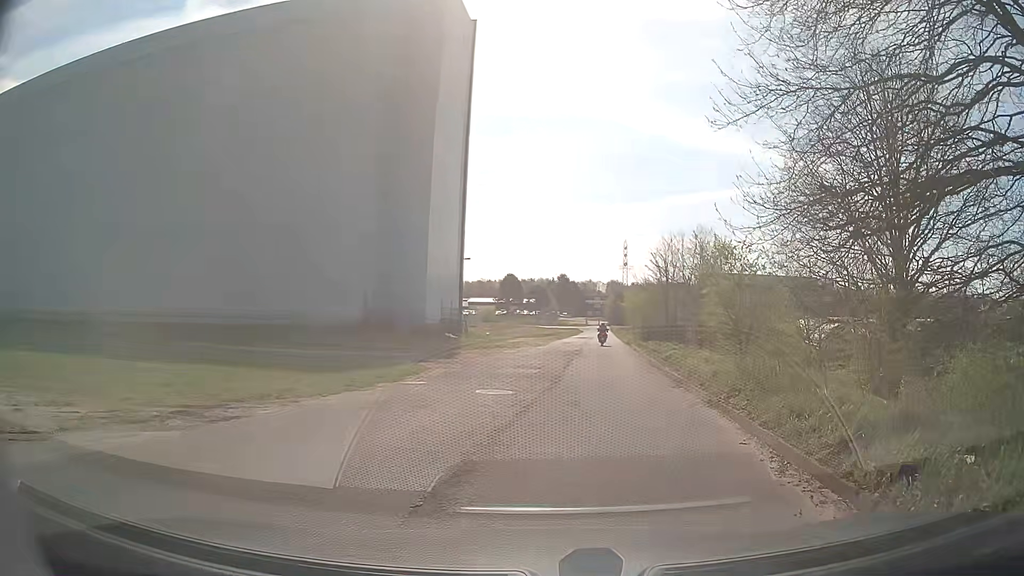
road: service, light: Day
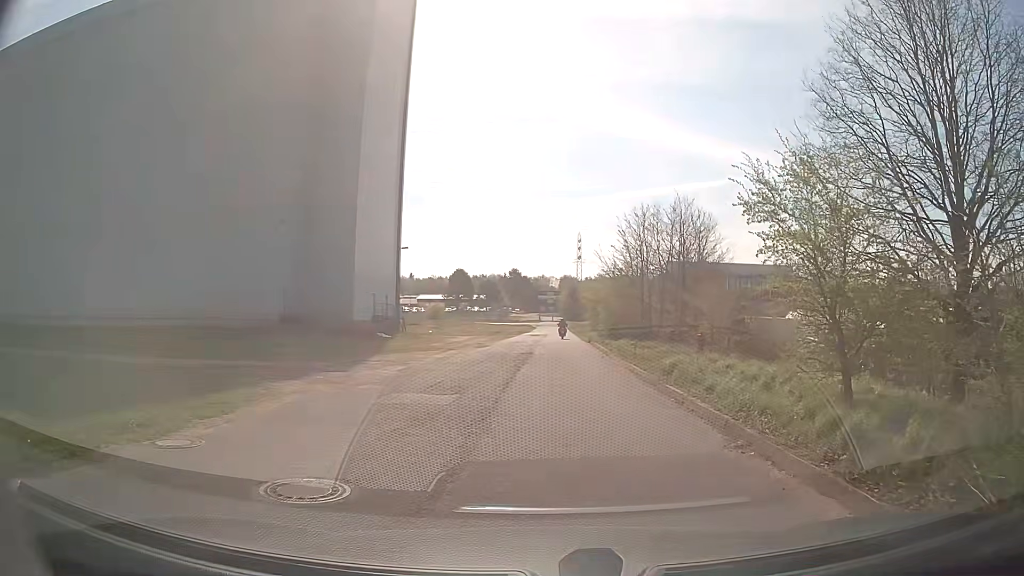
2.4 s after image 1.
(+0.4, +9.3) m; +2°
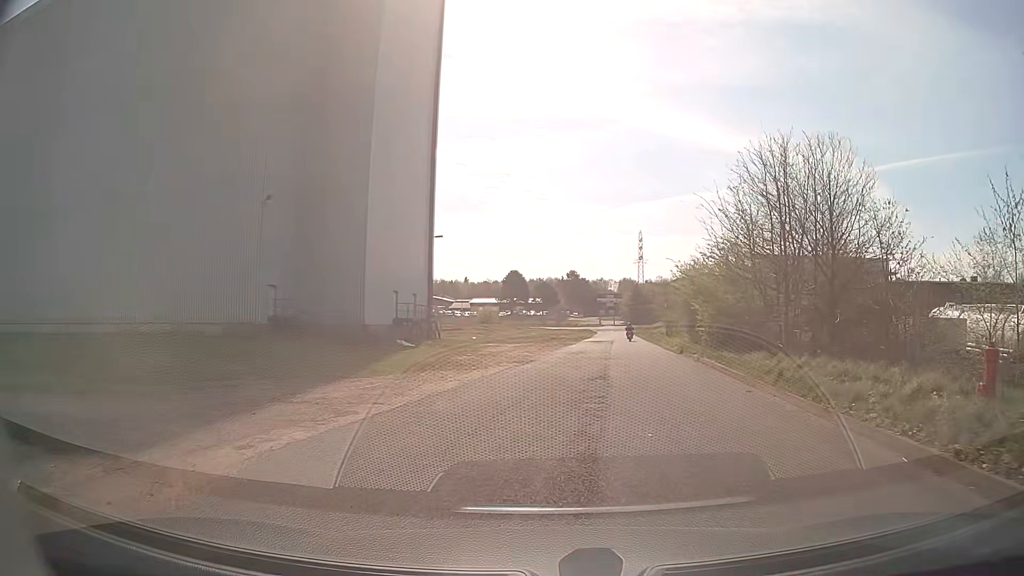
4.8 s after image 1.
(-0.2, +12.9) m; -3°
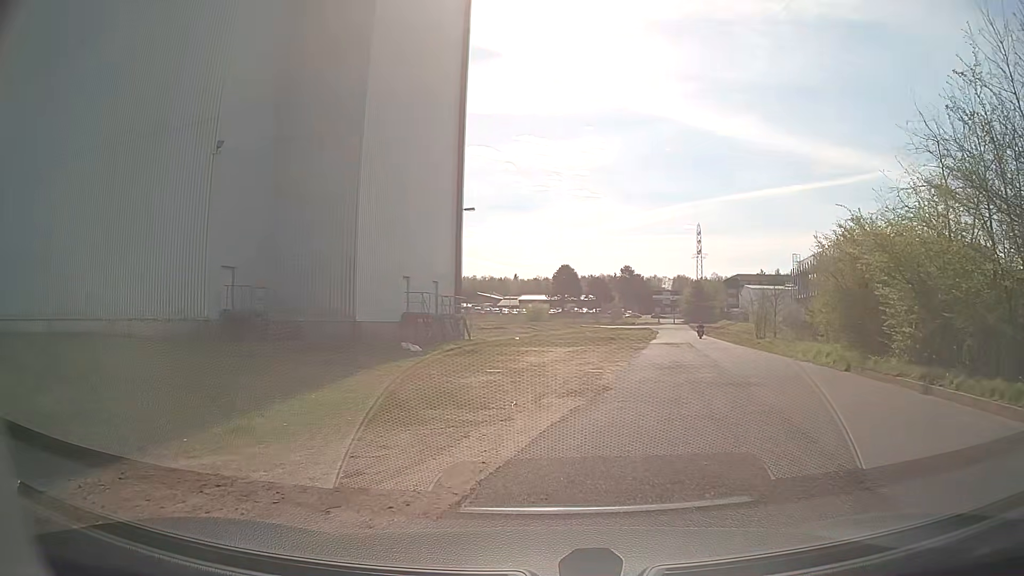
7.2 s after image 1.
(-0.6, +12.8) m; -5°
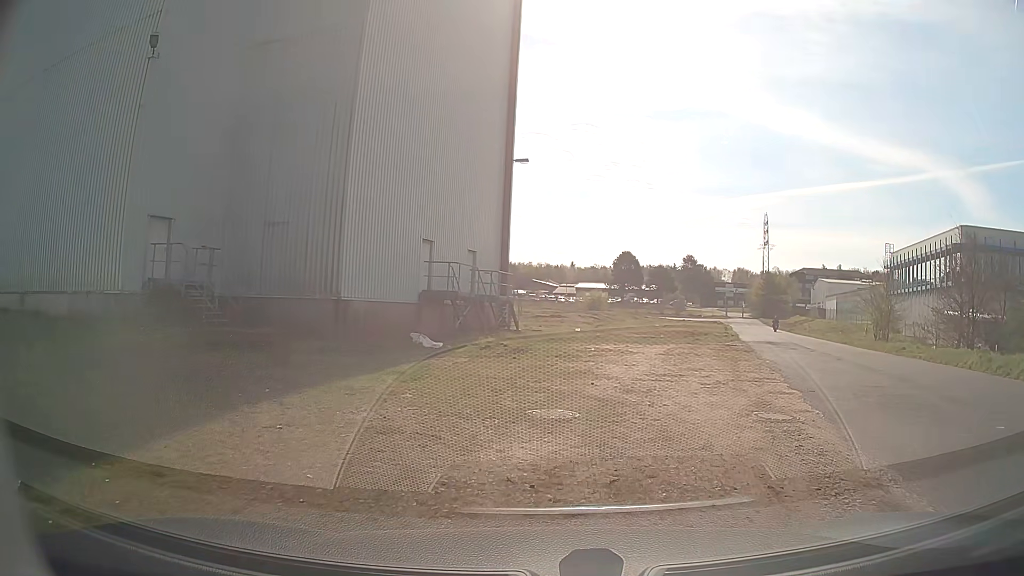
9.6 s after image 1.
(-0.6, +10.5) m; -4°
